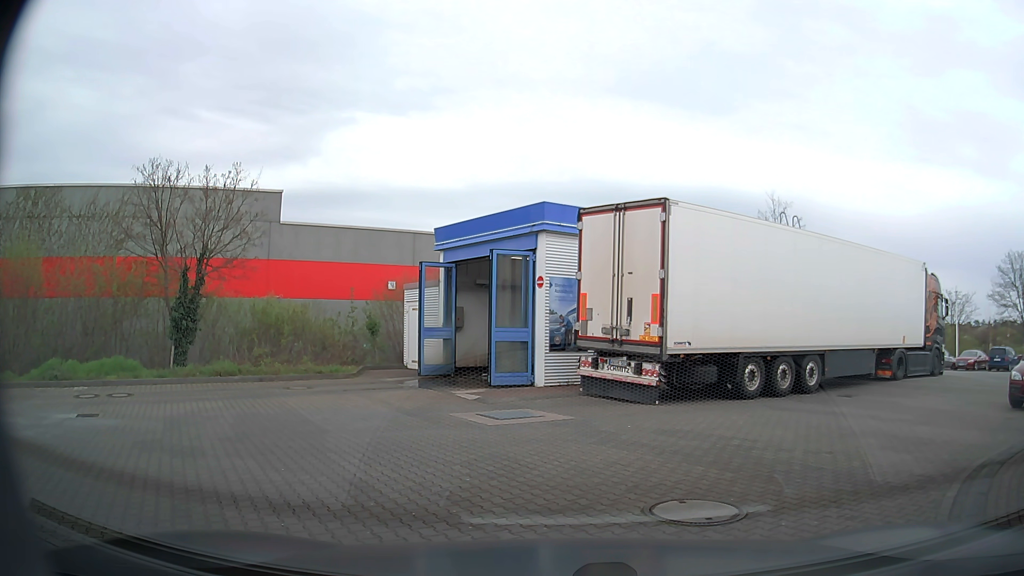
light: Day
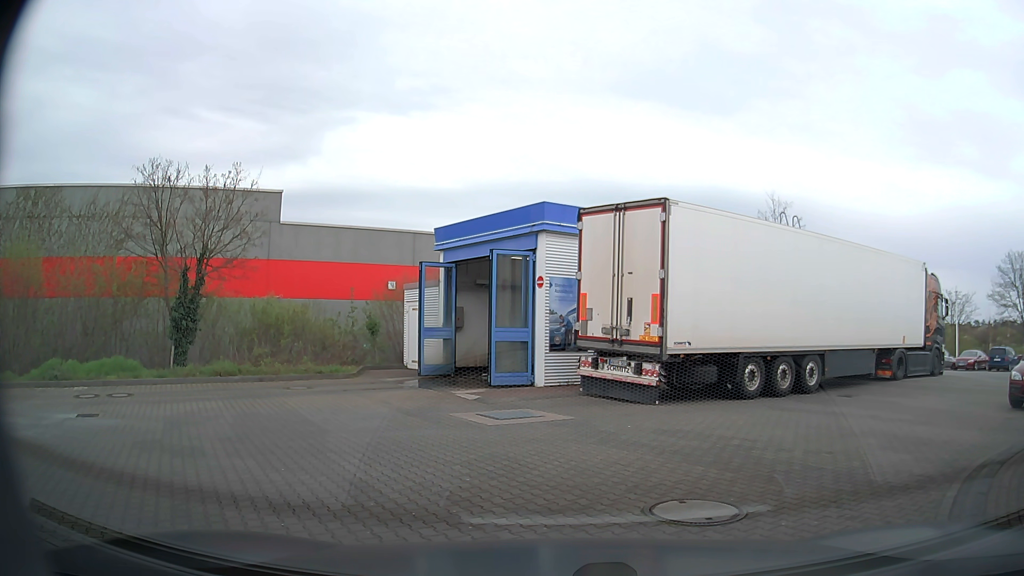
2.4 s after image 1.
(0.0, 0.0) m; 0°
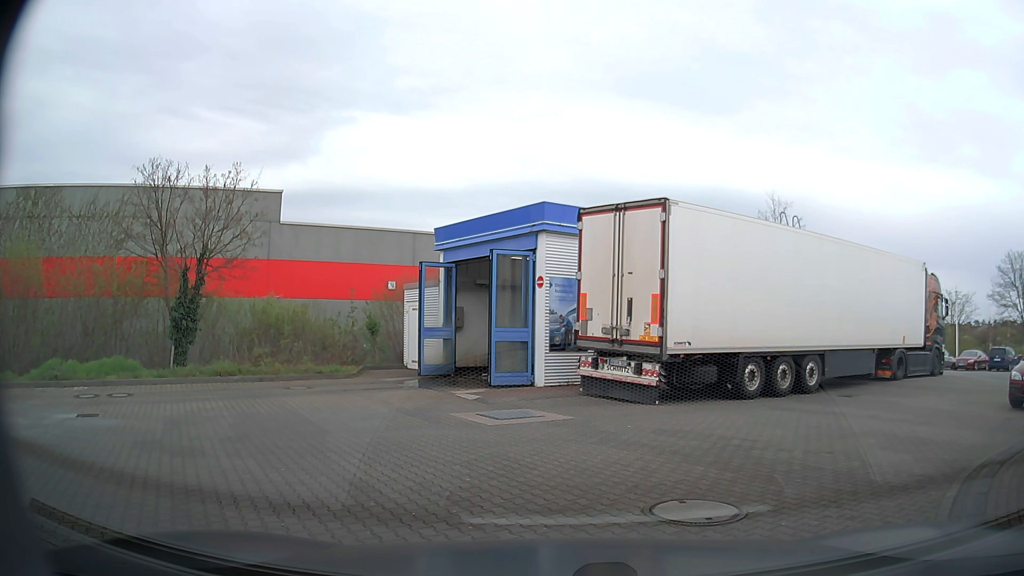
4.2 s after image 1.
(0.0, 0.0) m; 0°
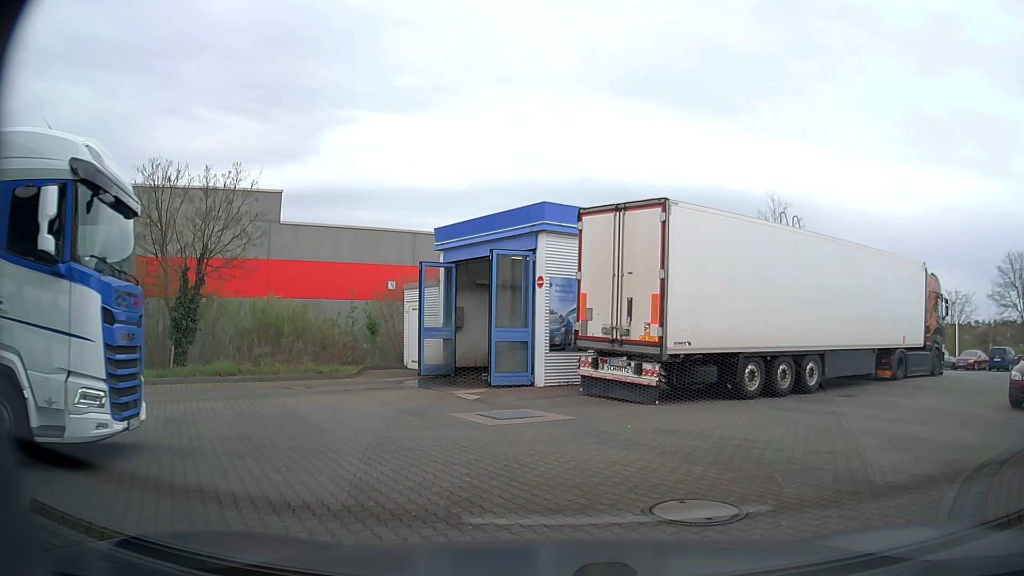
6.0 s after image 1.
(0.0, 0.0) m; 0°
